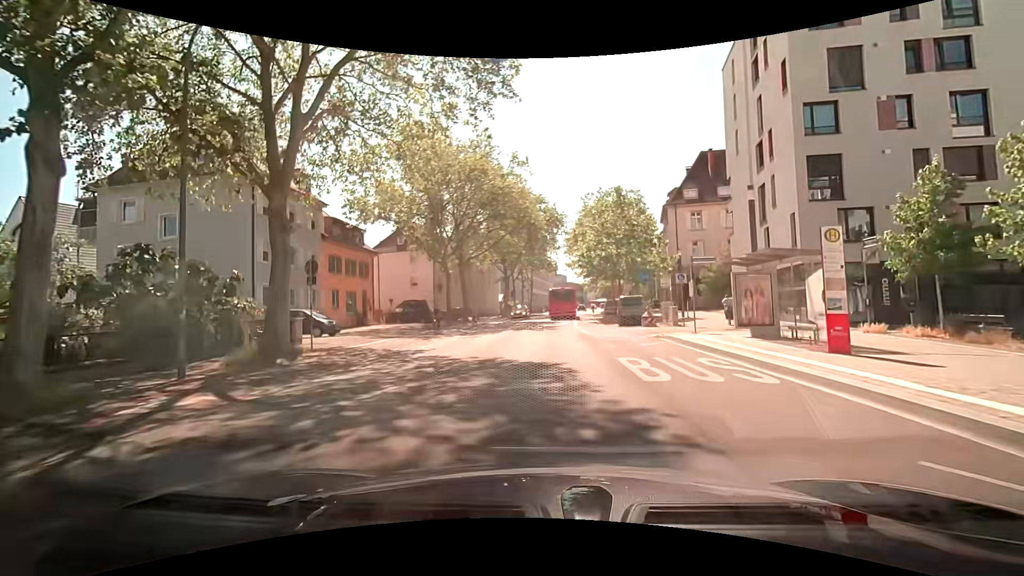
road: secondary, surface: asphalt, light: Day
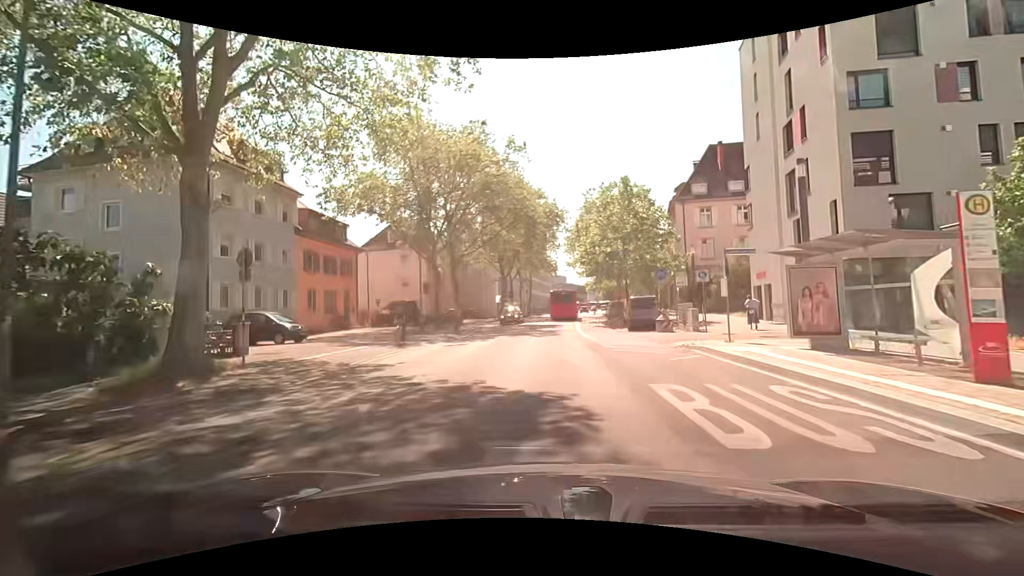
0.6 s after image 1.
(-0.1, +4.0) m; -2°
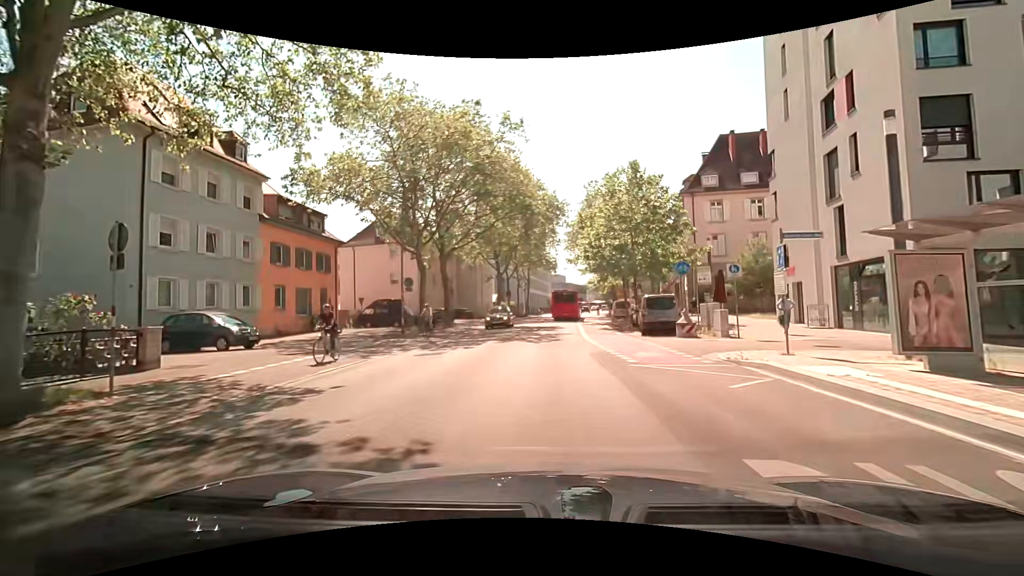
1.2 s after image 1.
(+0.1, +4.1) m; 0°
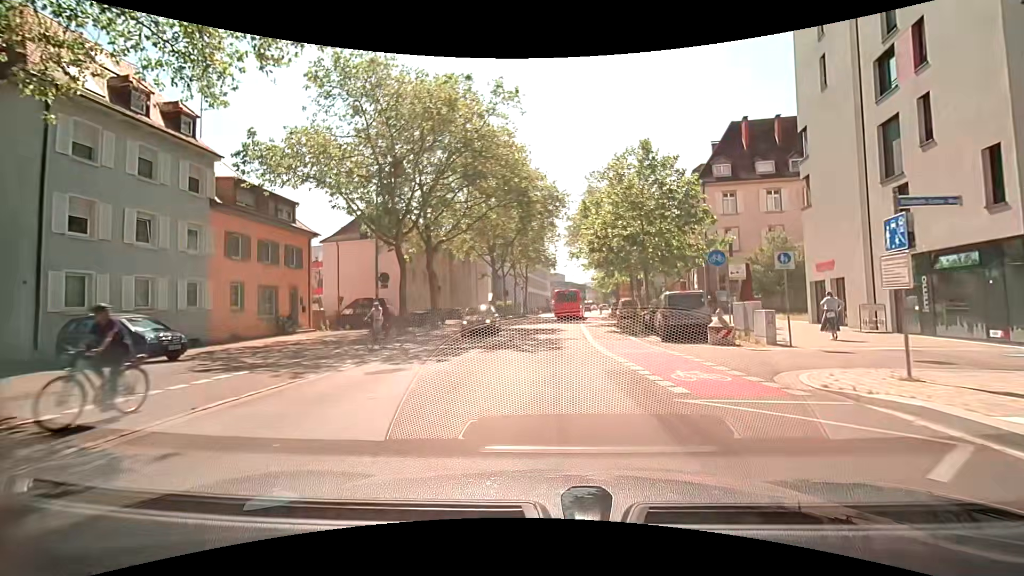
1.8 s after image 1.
(+0.1, +4.3) m; 0°
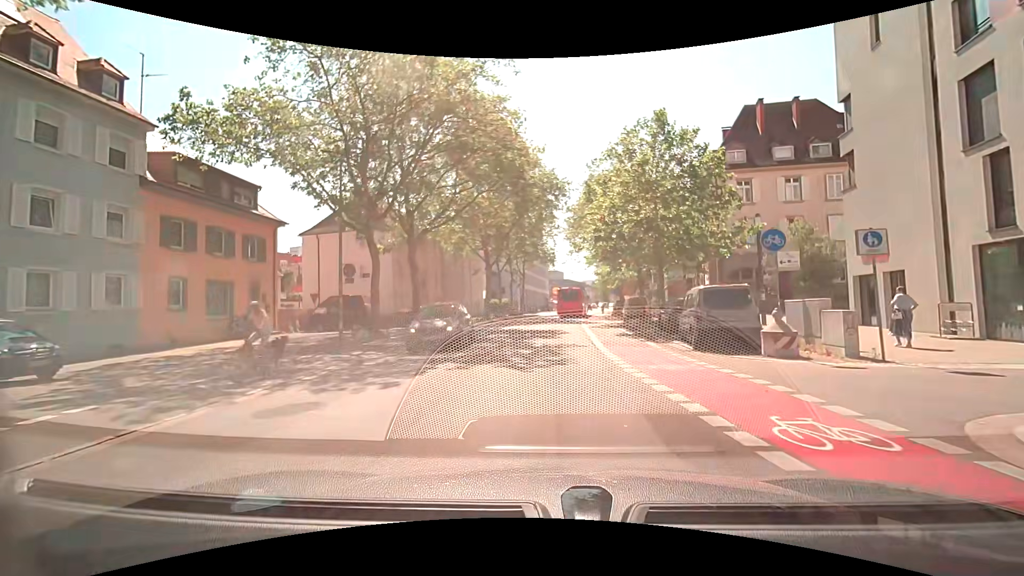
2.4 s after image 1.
(+0.1, +4.3) m; +2°
